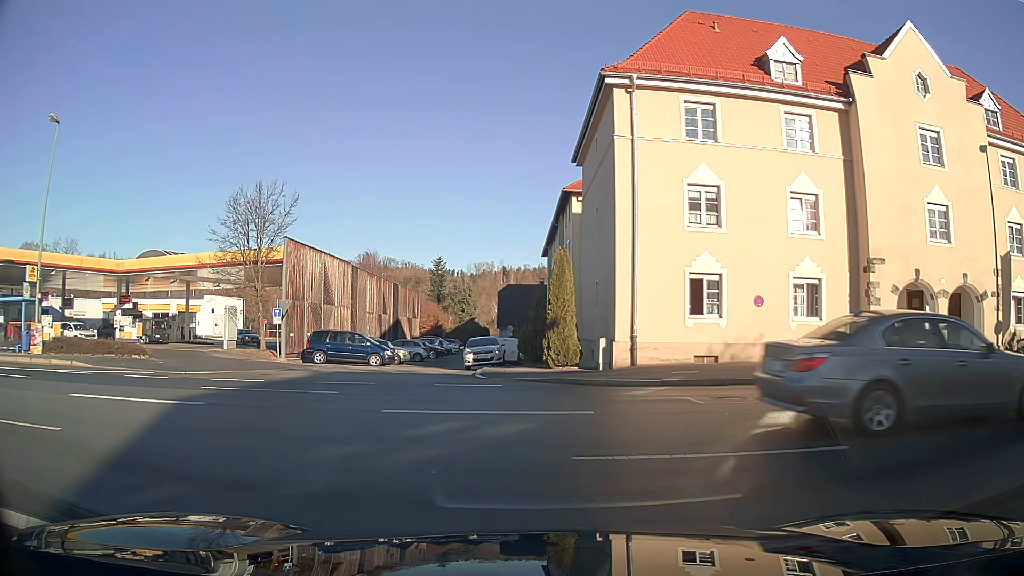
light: Day
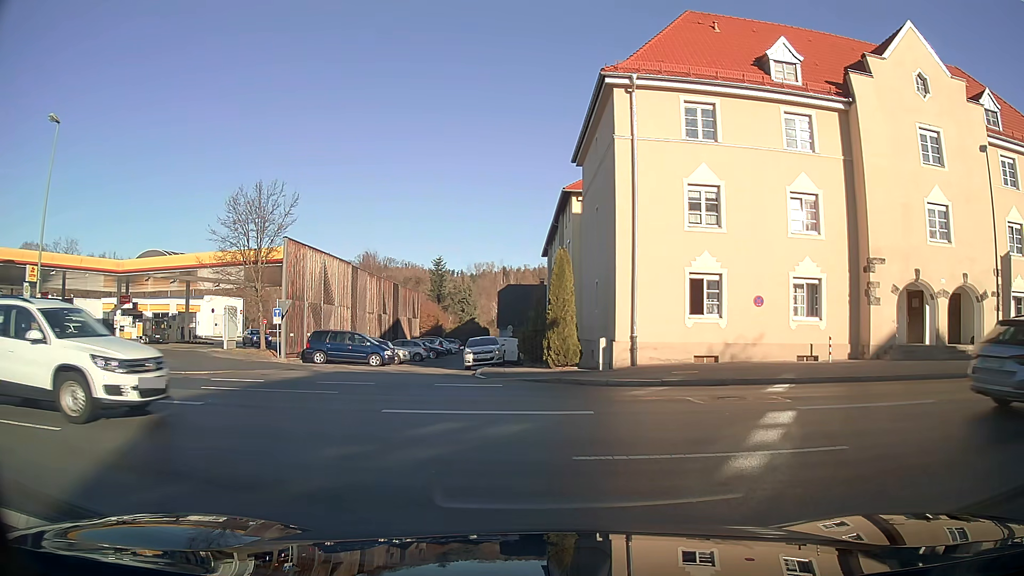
(0.0, 0.0) m; 0°
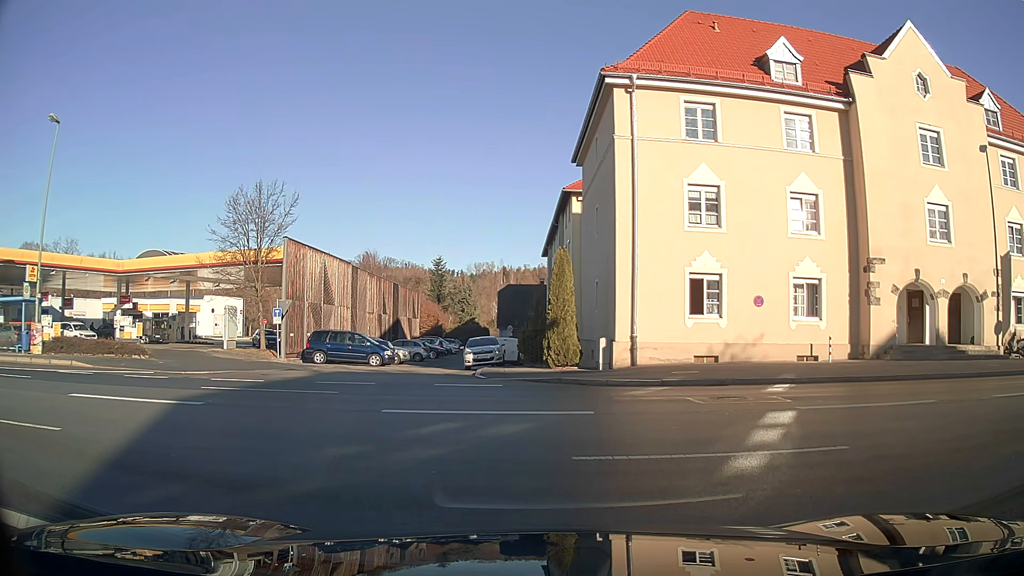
(0.0, 0.0) m; 0°
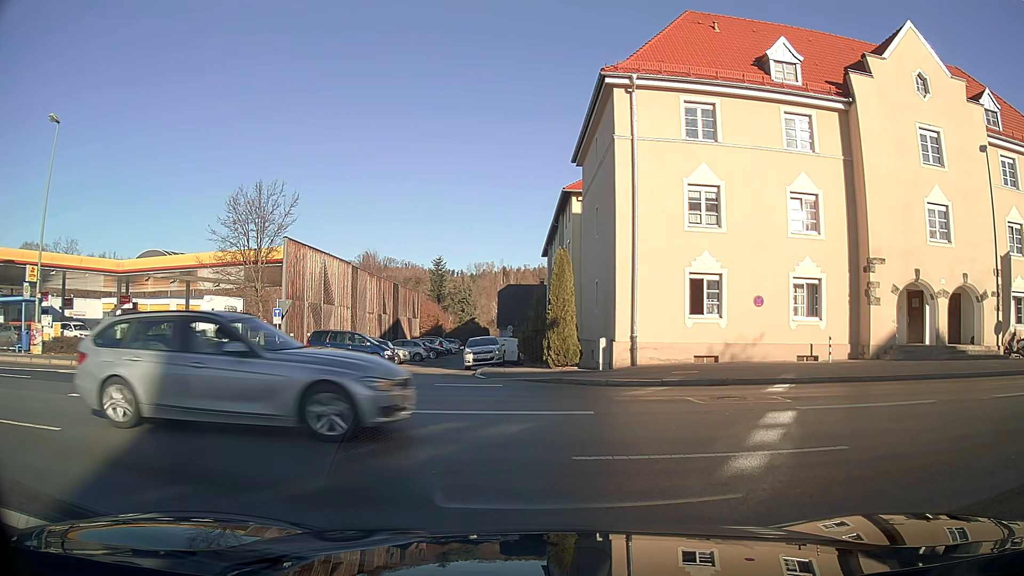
(0.0, 0.0) m; 0°
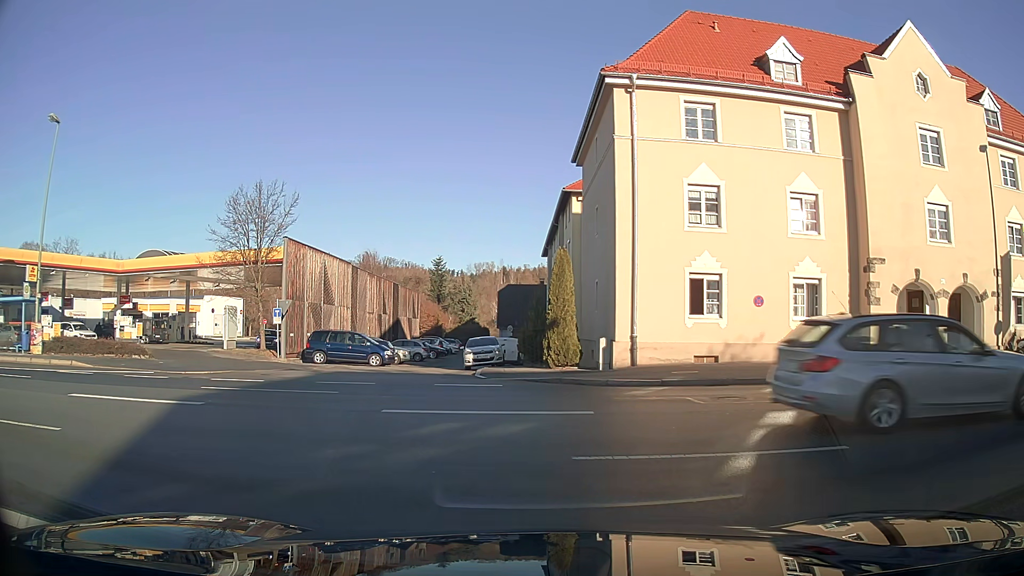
(0.0, 0.0) m; 0°
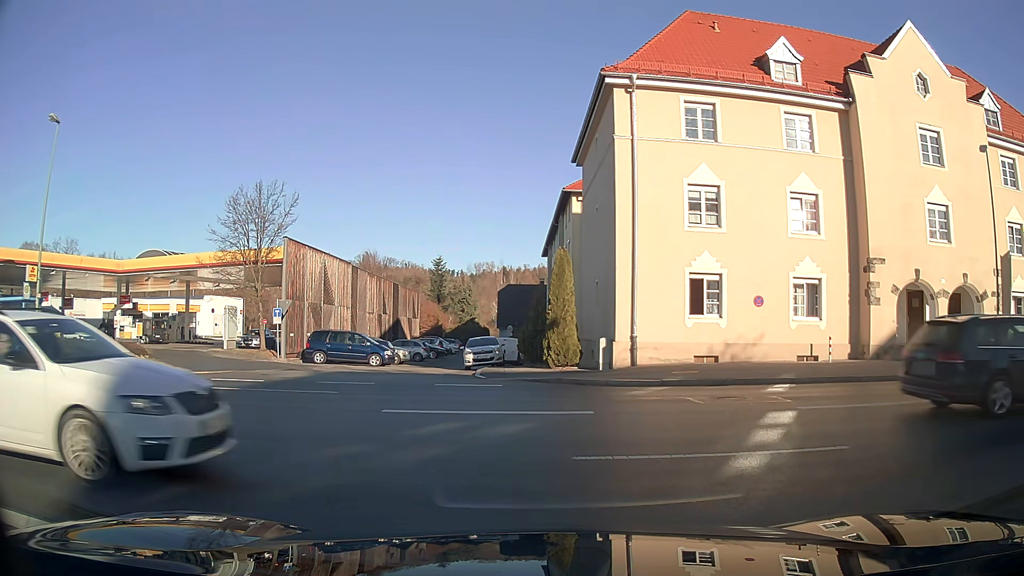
(0.0, 0.0) m; 0°
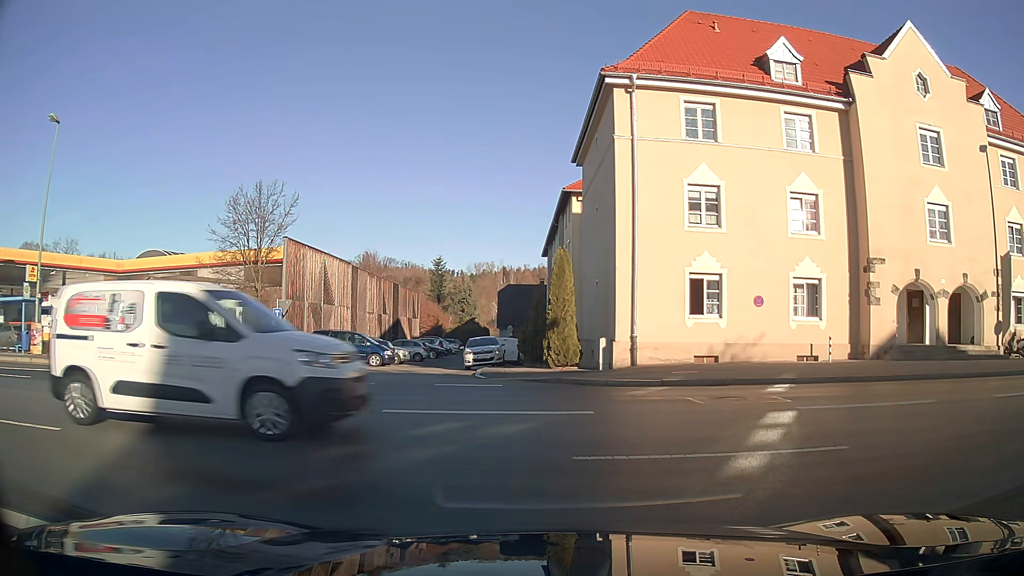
(0.0, 0.0) m; 0°
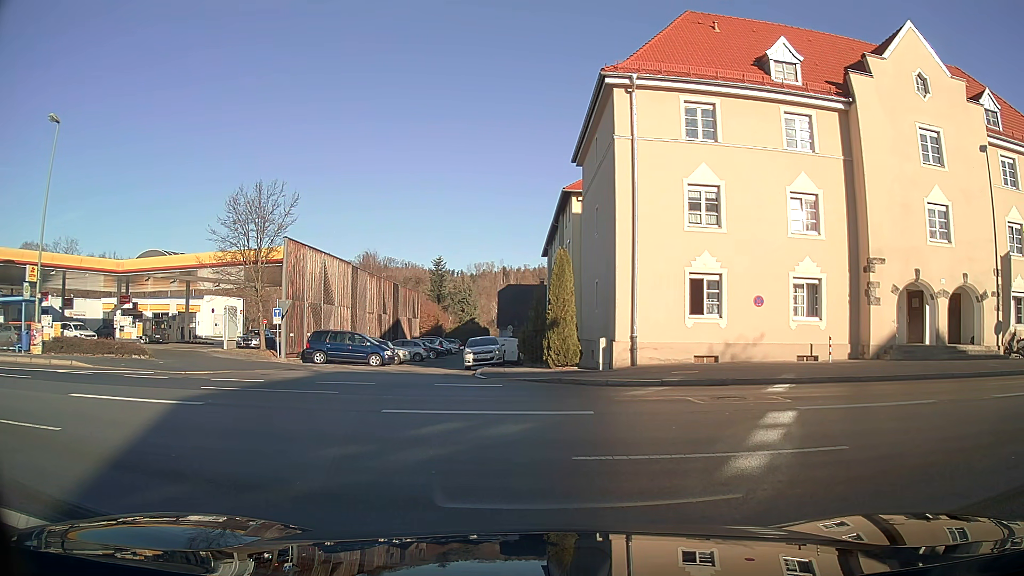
(0.0, 0.0) m; 0°
